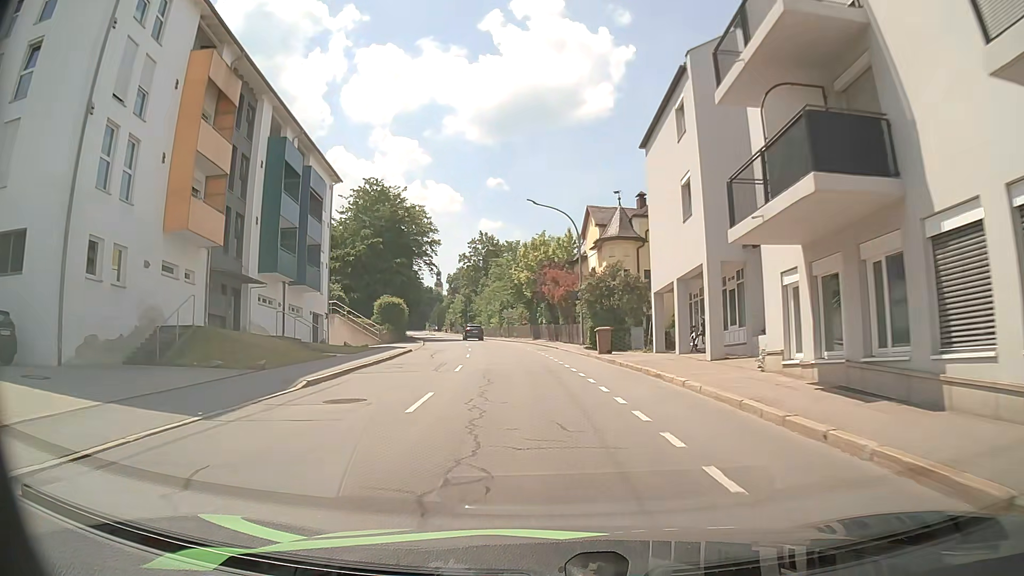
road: tertiary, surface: asphalt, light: Day
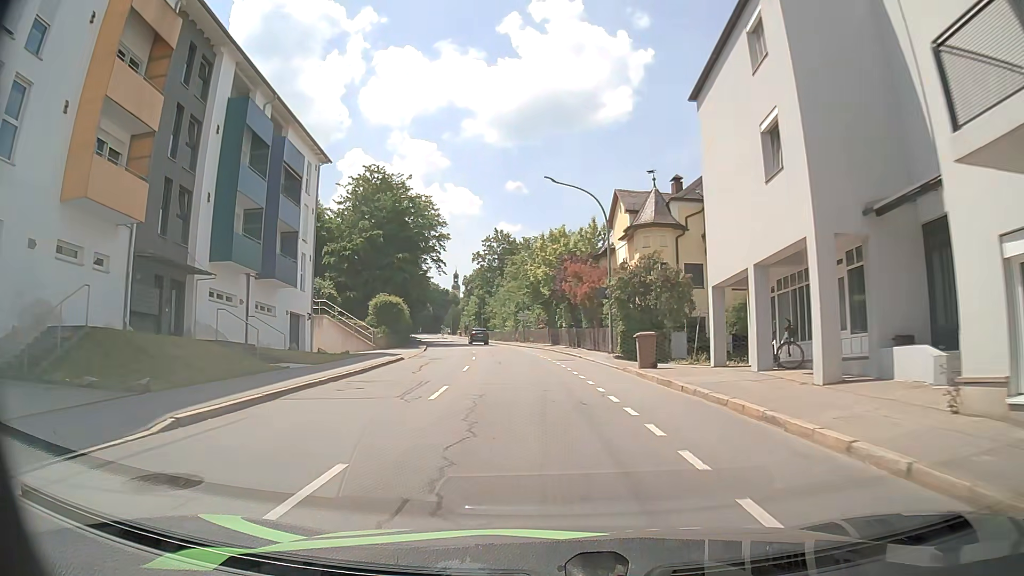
(-0.1, +7.1) m; -1°
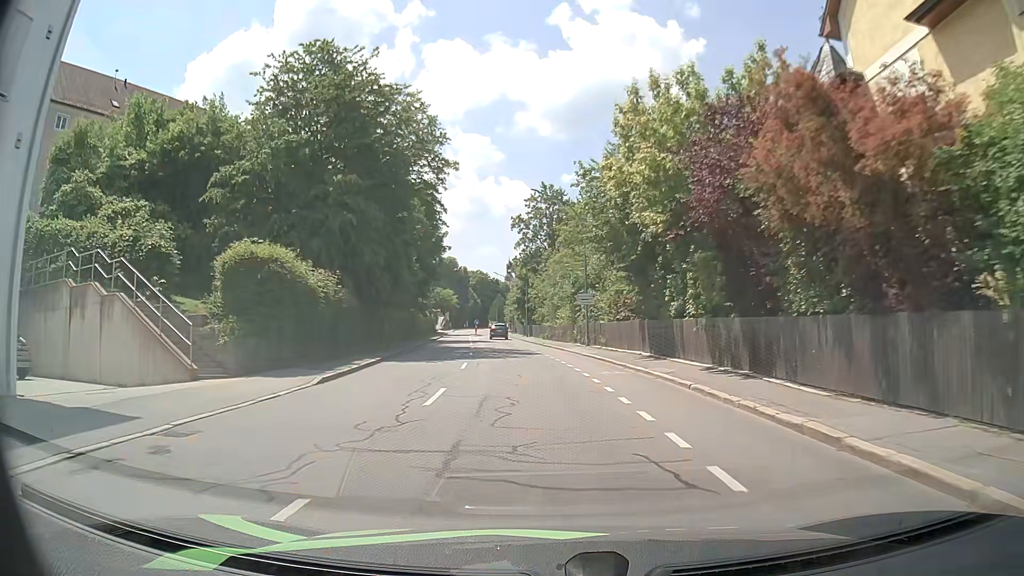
(-1.1, +28.9) m; -5°
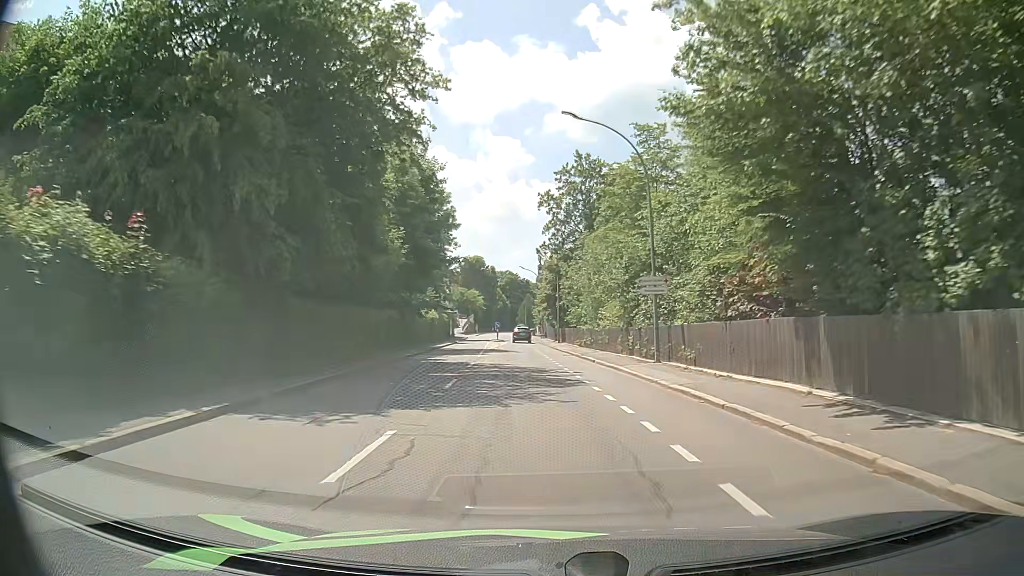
(-0.3, +14.6) m; -3°
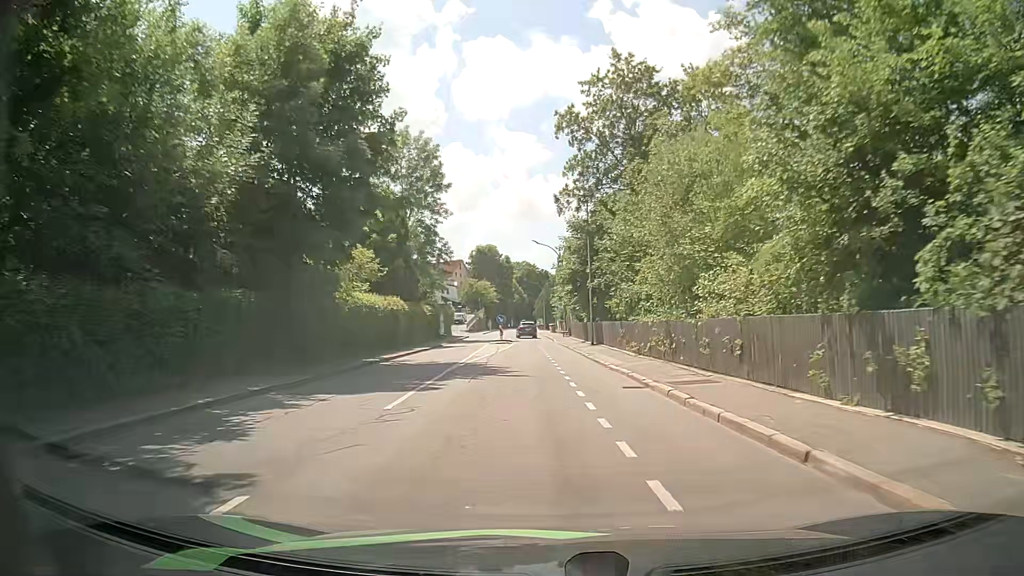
(-0.2, +21.7) m; -2°
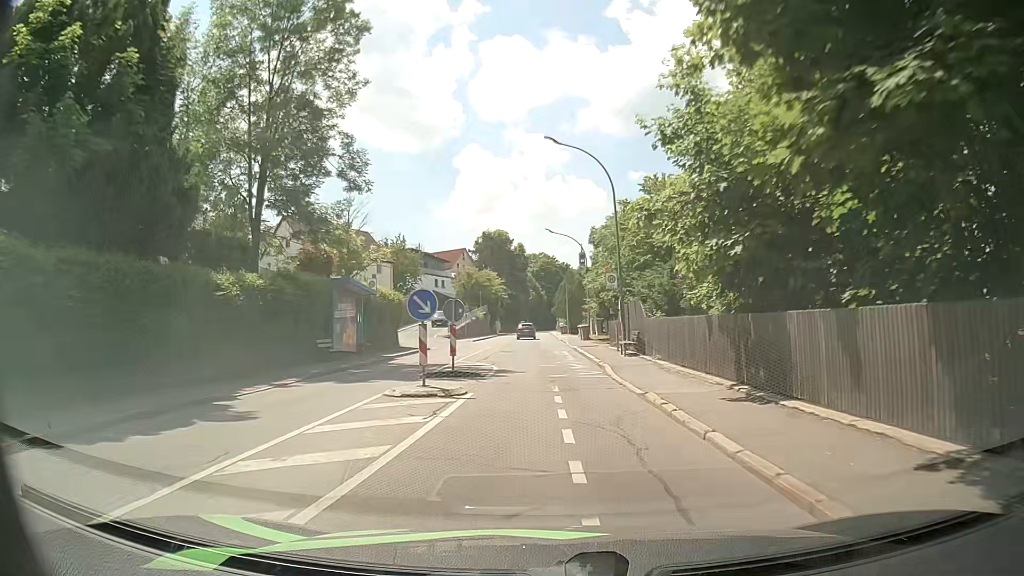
(-0.5, +35.2) m; -2°
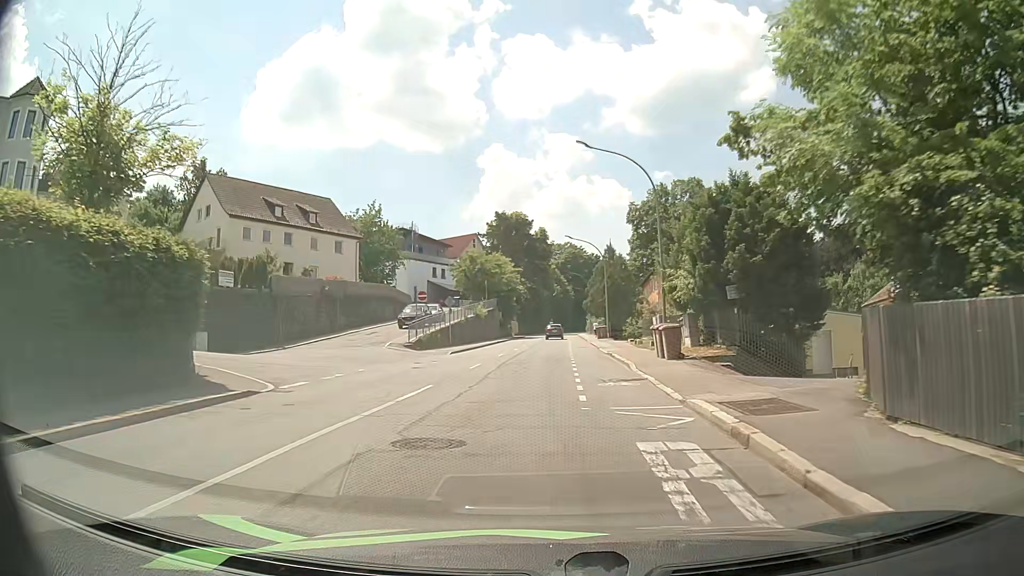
(0.0, +26.8) m; -1°
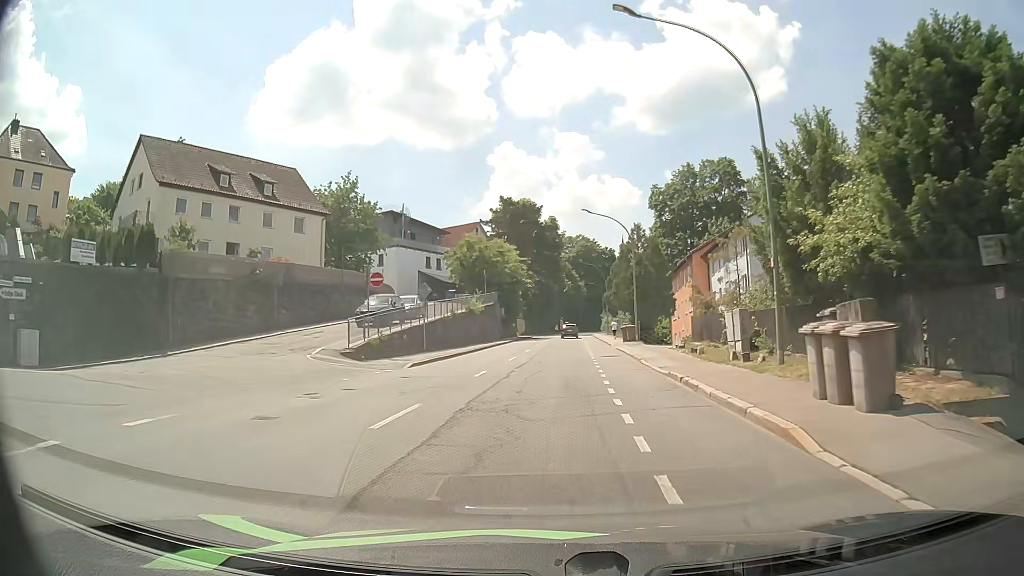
(-0.2, +13.0) m; -1°
(0, +10) (0, +20) (+1, +30) (+1, +40) (+1, +50) (+2, +60) (+2, +70) (+3, +80) (+4, +90) (+4, +100) m
